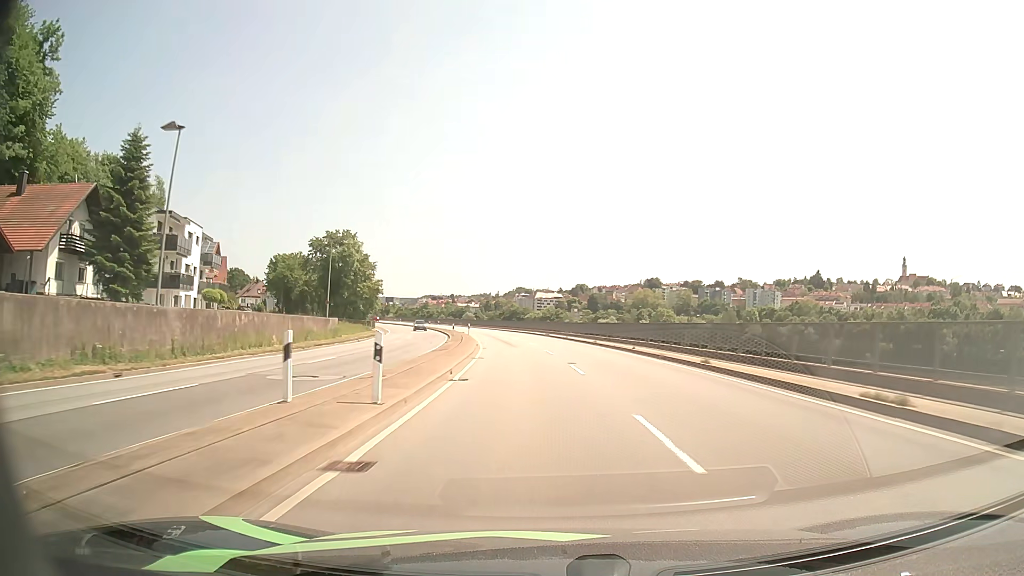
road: primary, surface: asphalt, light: Day
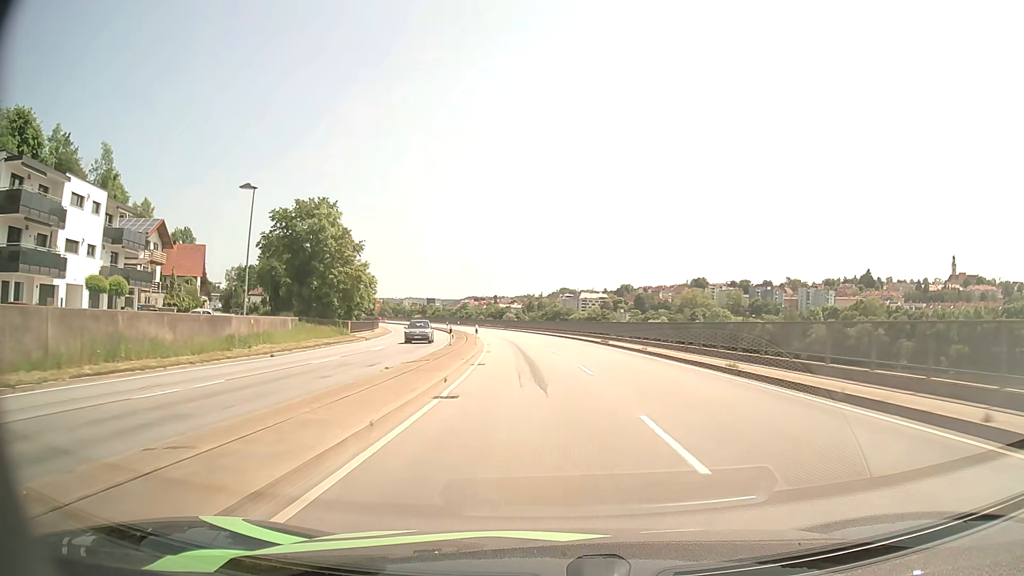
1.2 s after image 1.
(-0.7, +24.1) m; -3°
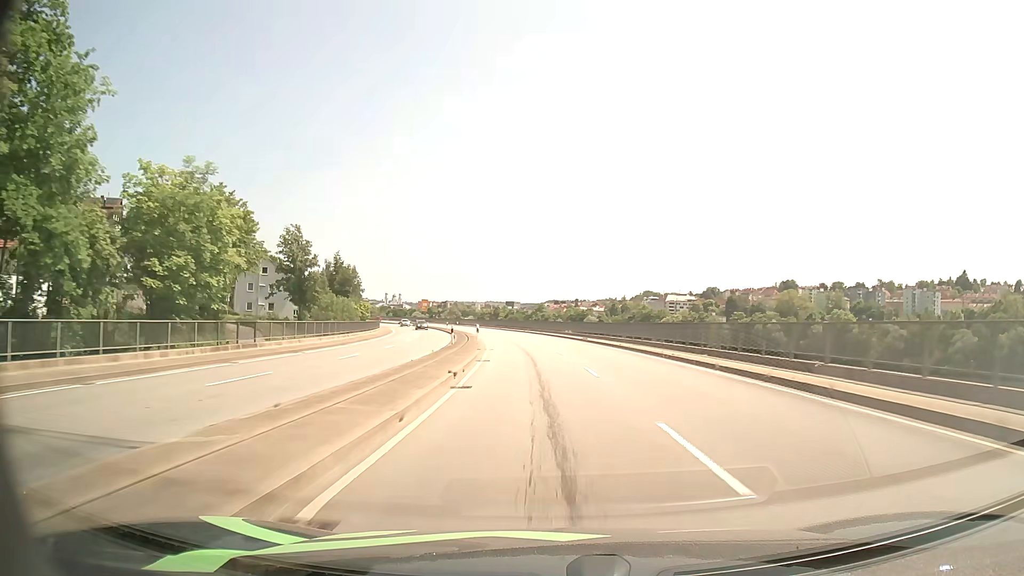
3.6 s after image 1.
(-3.0, +48.5) m; -7°
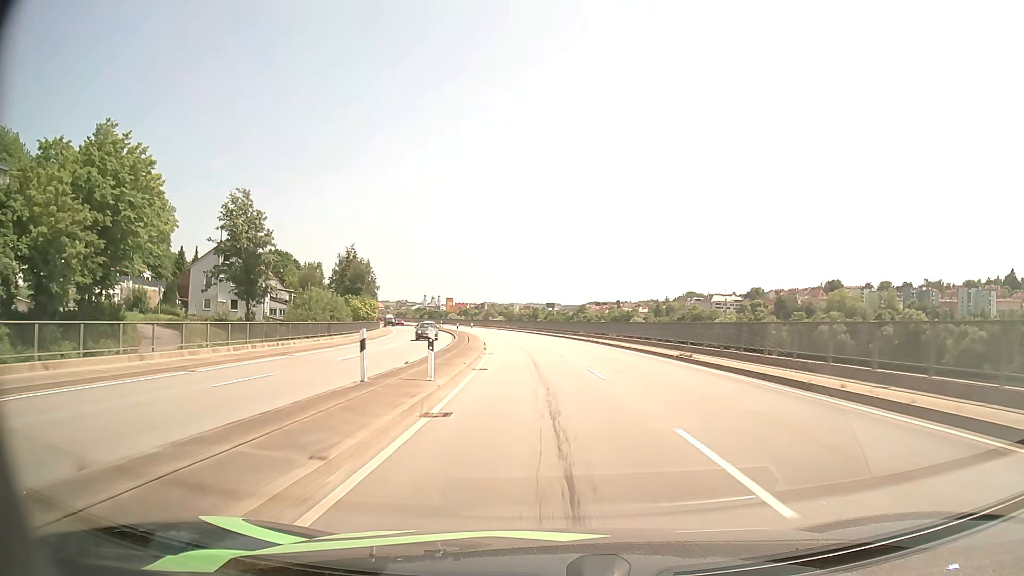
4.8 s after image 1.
(-0.7, +24.5) m; -3°
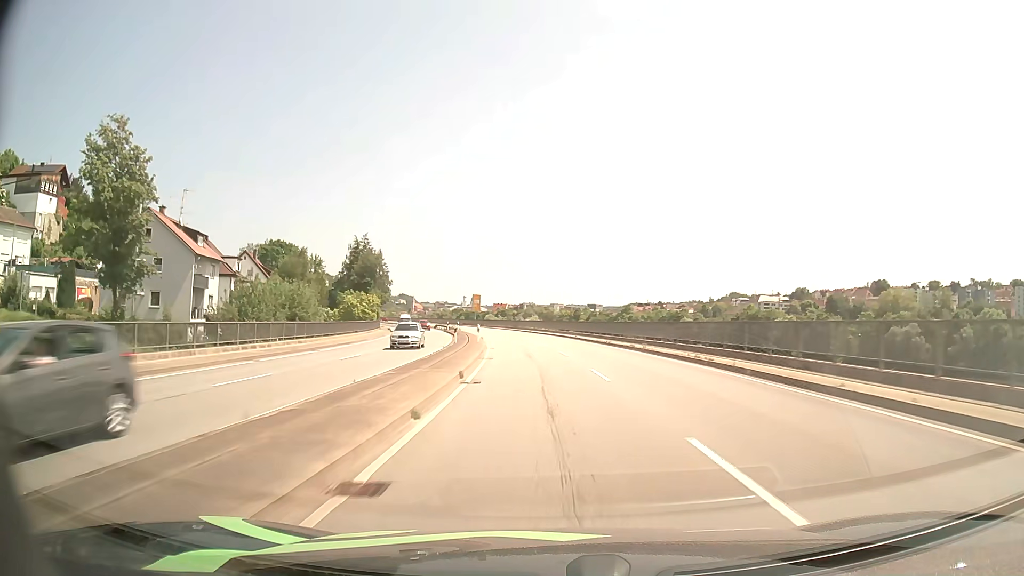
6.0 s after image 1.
(-0.7, +24.7) m; -3°
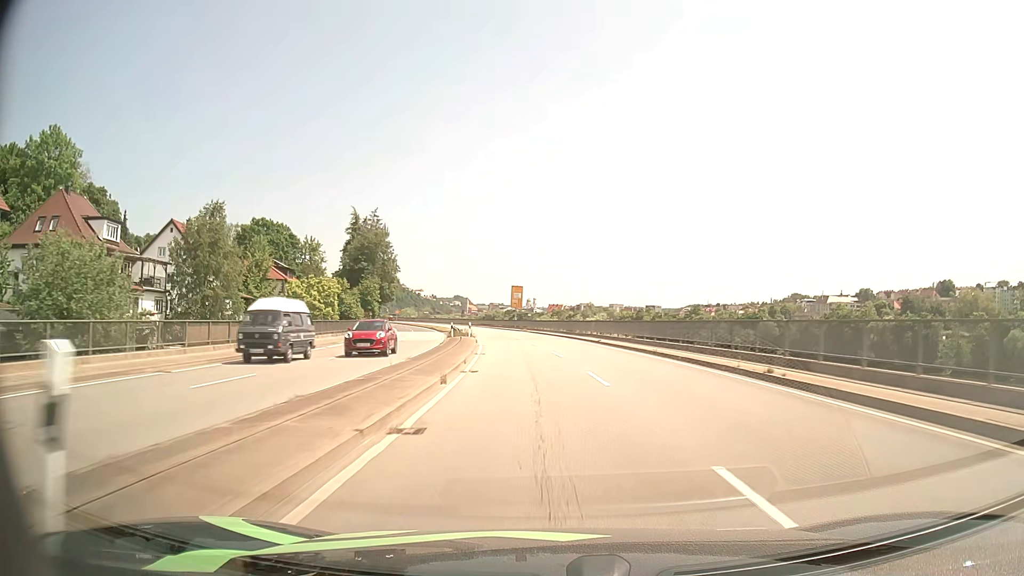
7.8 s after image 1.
(-1.7, +37.4) m; -5°
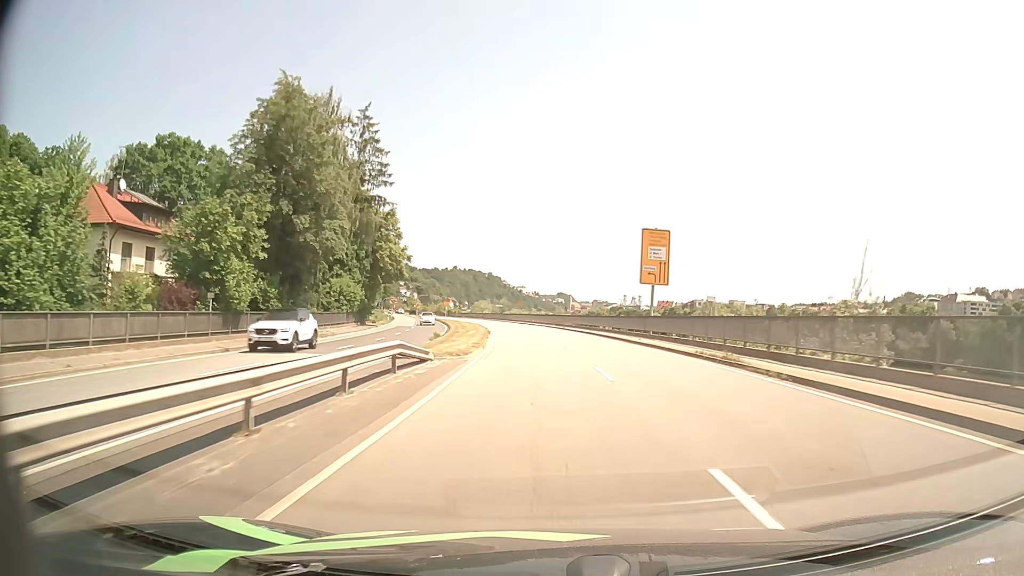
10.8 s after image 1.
(-4.7, +60.0) m; -9°
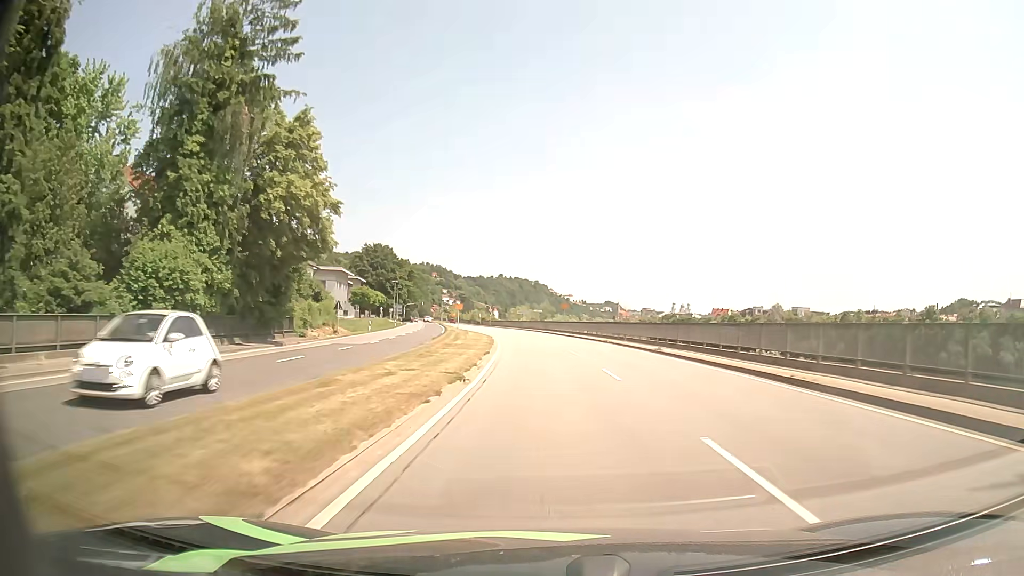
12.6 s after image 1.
(-1.1, +33.6) m; -4°
(0, +10) (0, +20) (-1, +30) (-1, +40) (-2, +50) (-3, +60) (-4, +70) (-6, +80) (-7, +90) (-8, +100) m
